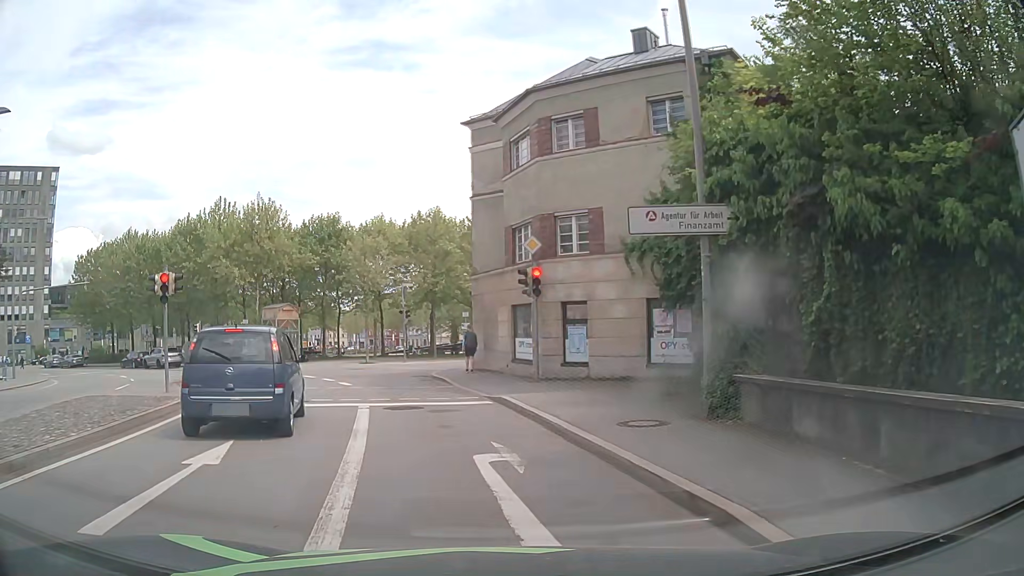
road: tertiary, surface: asphalt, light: Day
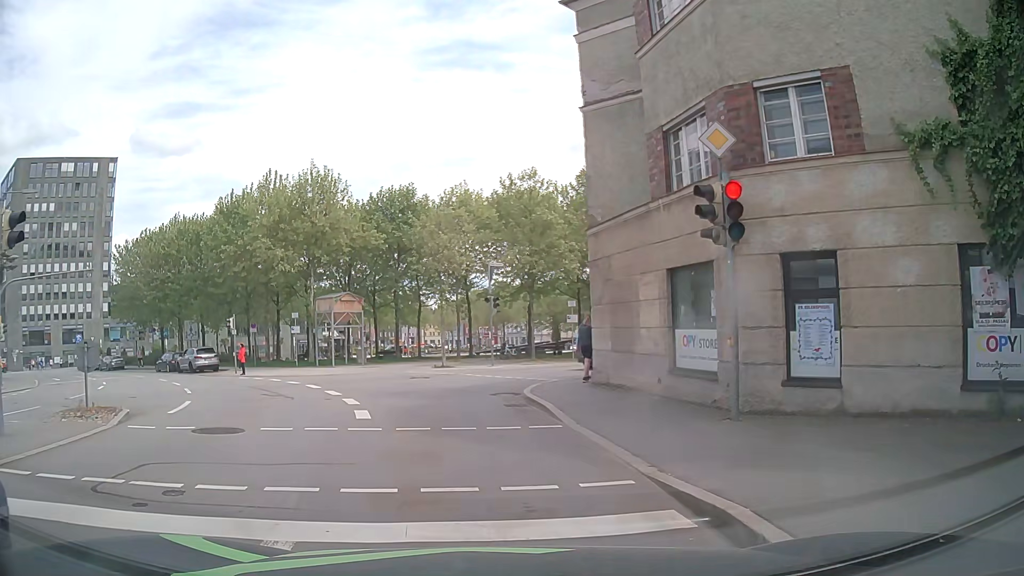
(-0.5, +10.0) m; -7°
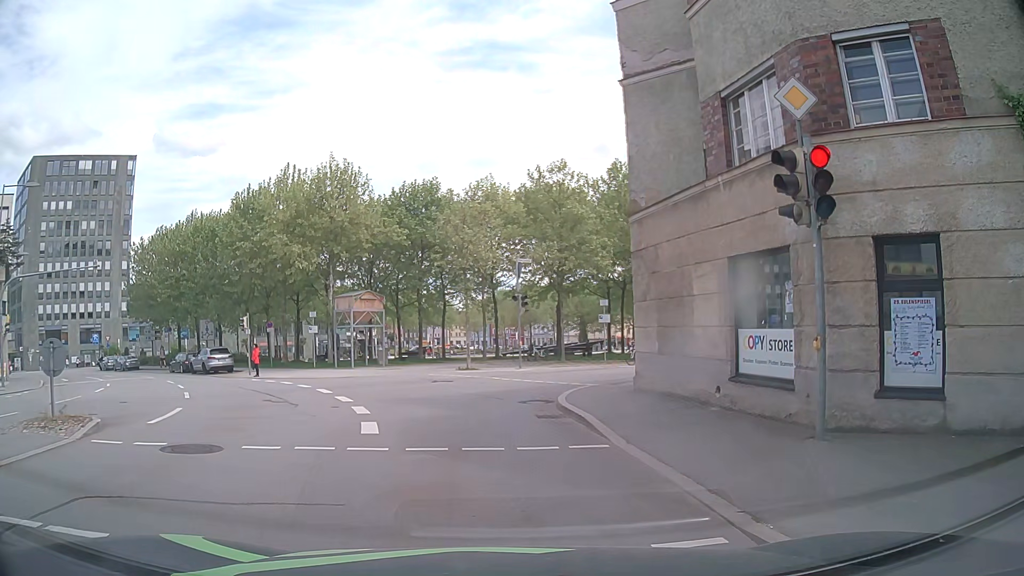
(-0.1, +1.7) m; -4°
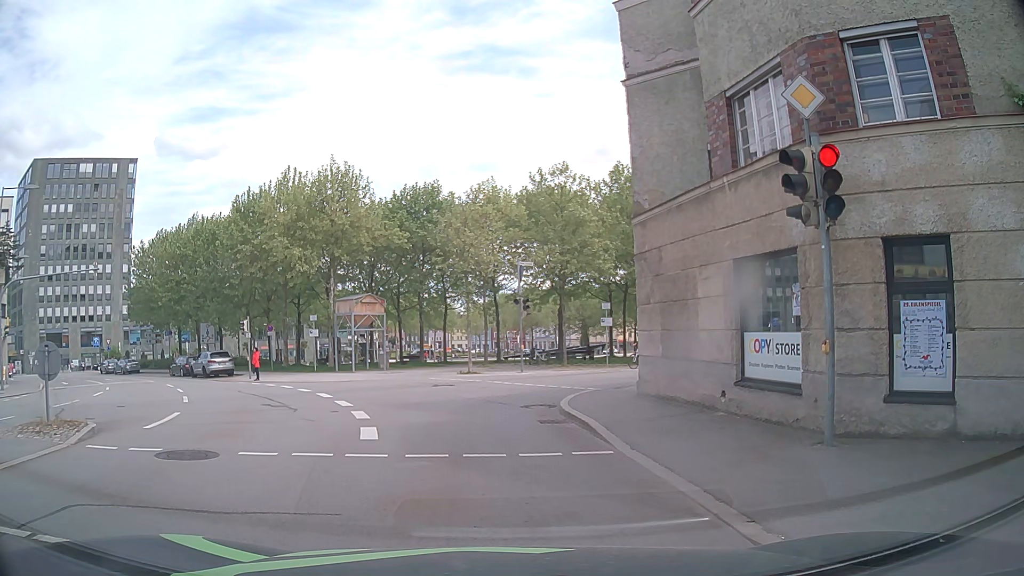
(0.0, +0.3) m; 0°
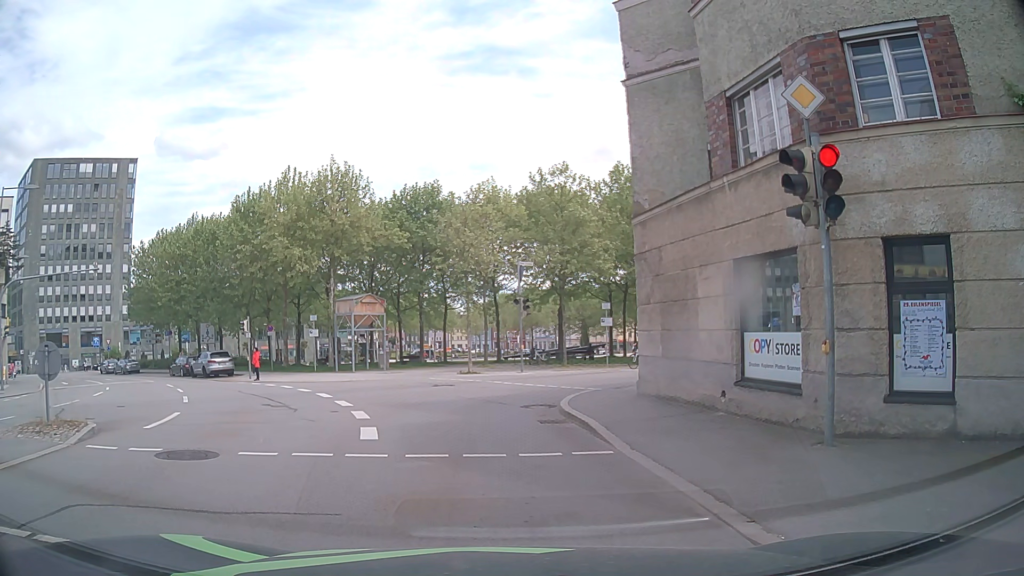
(0.0, 0.0) m; 0°
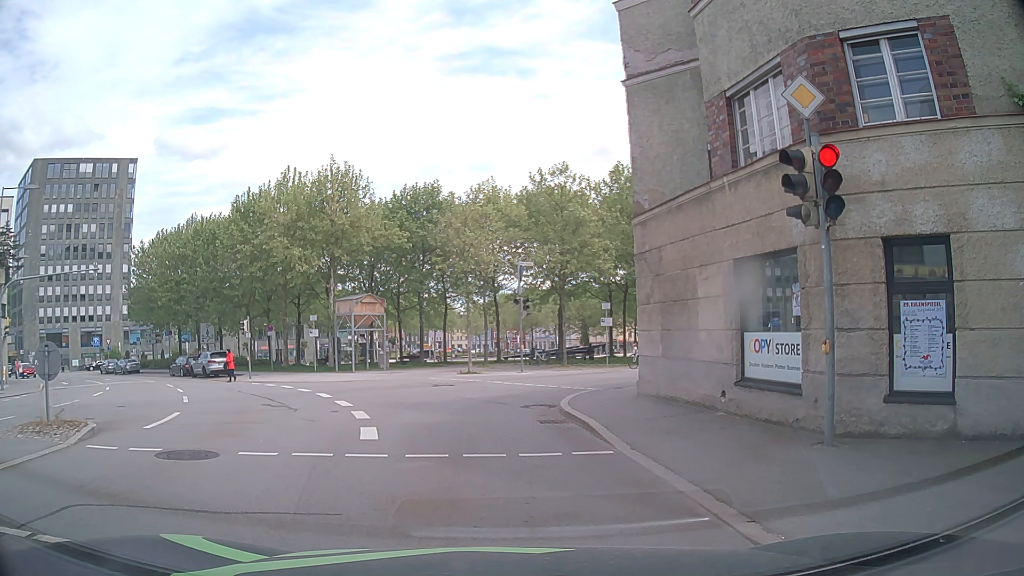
(0.0, 0.0) m; 0°
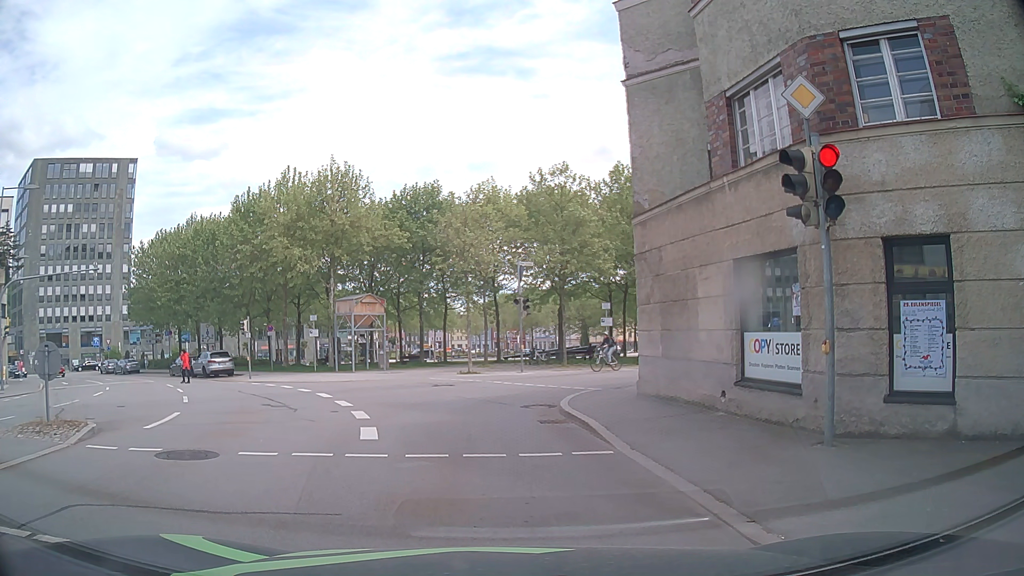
(0.0, 0.0) m; 0°
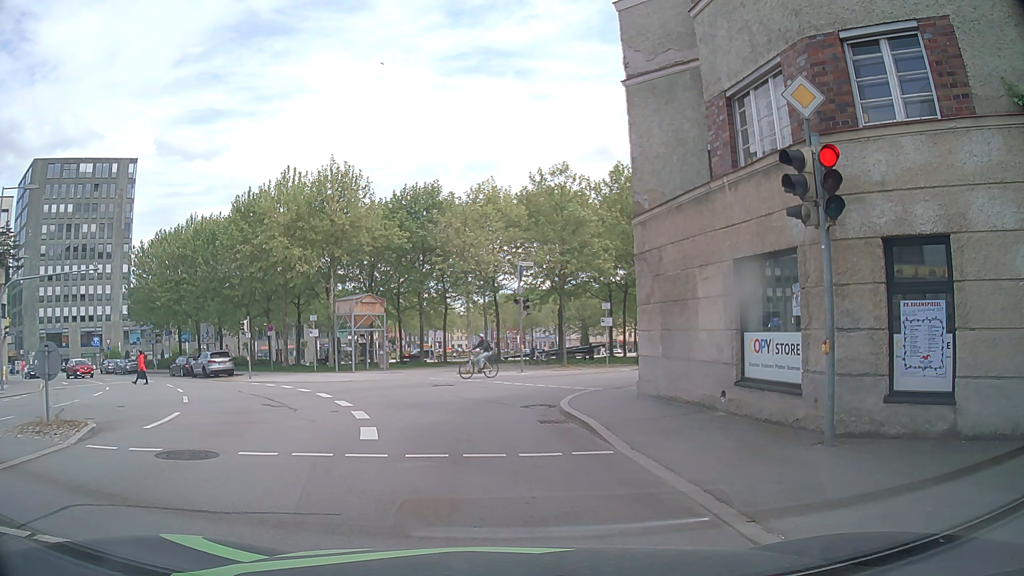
(0.0, 0.0) m; 0°
